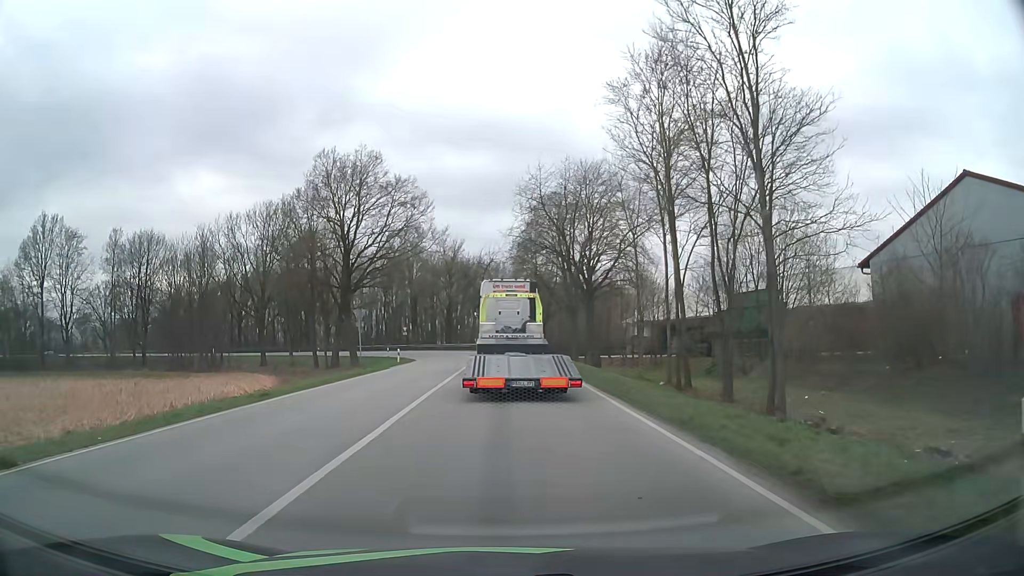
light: Day
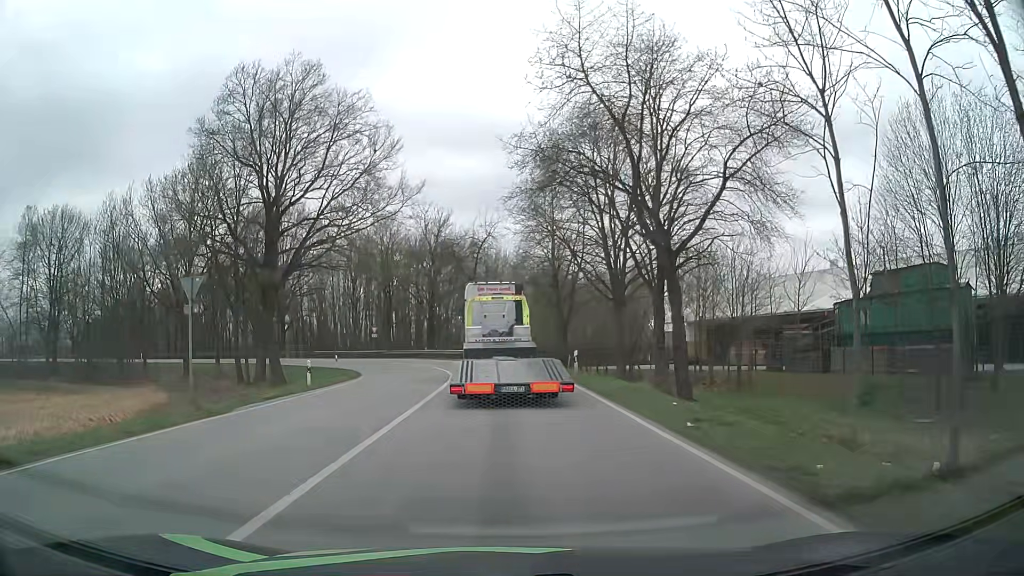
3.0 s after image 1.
(0.0, +22.4) m; +1°
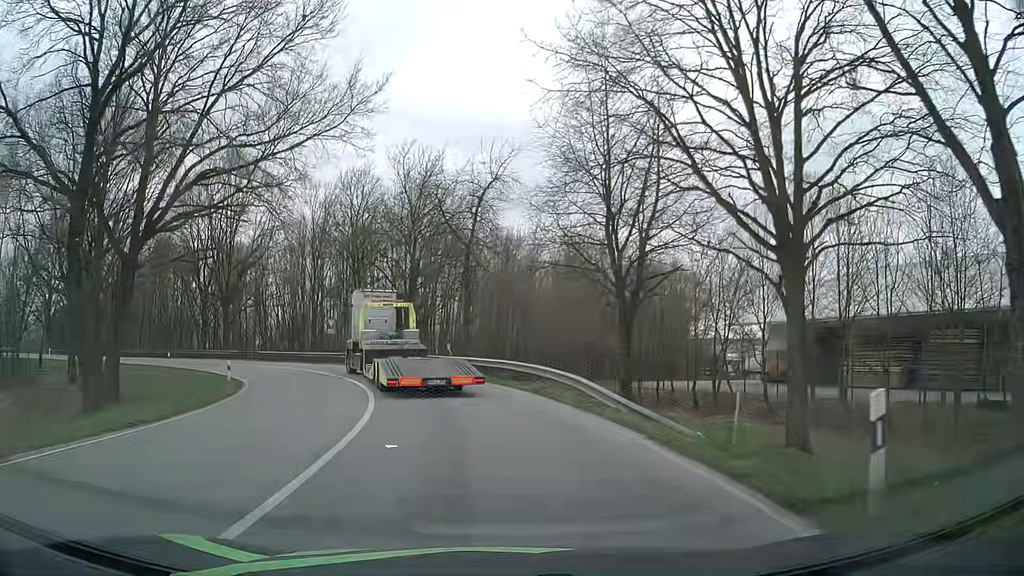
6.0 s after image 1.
(-0.4, +21.2) m; -2°
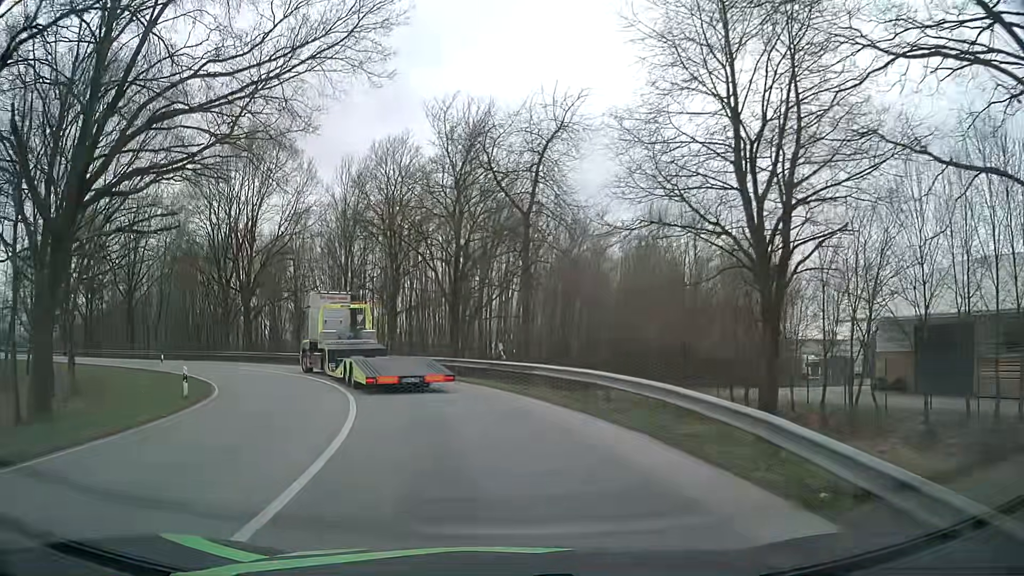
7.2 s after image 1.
(-0.3, +9.3) m; -4°
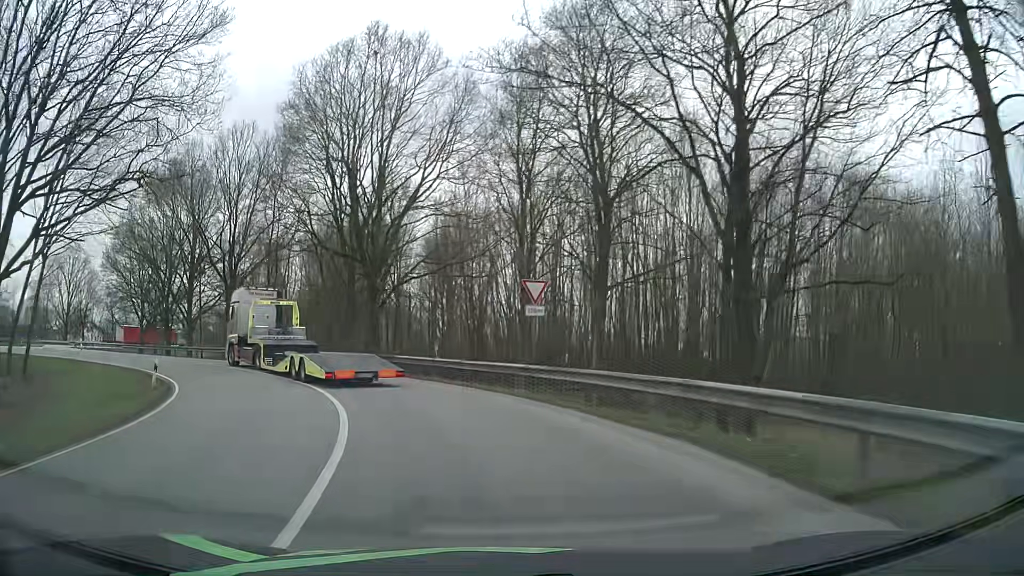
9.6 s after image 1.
(-3.3, +20.3) m; -18°
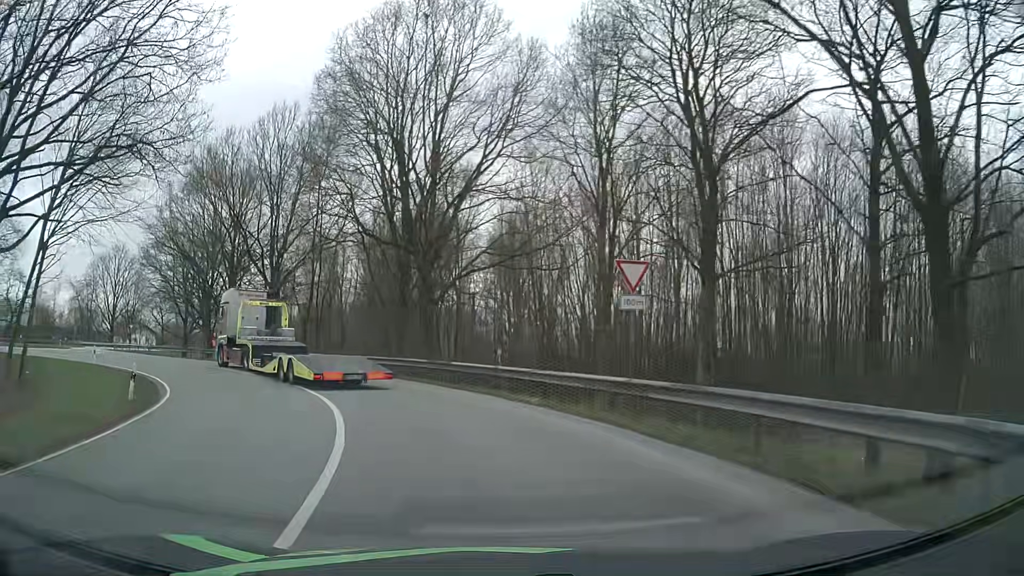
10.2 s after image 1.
(-0.3, +5.5) m; -6°
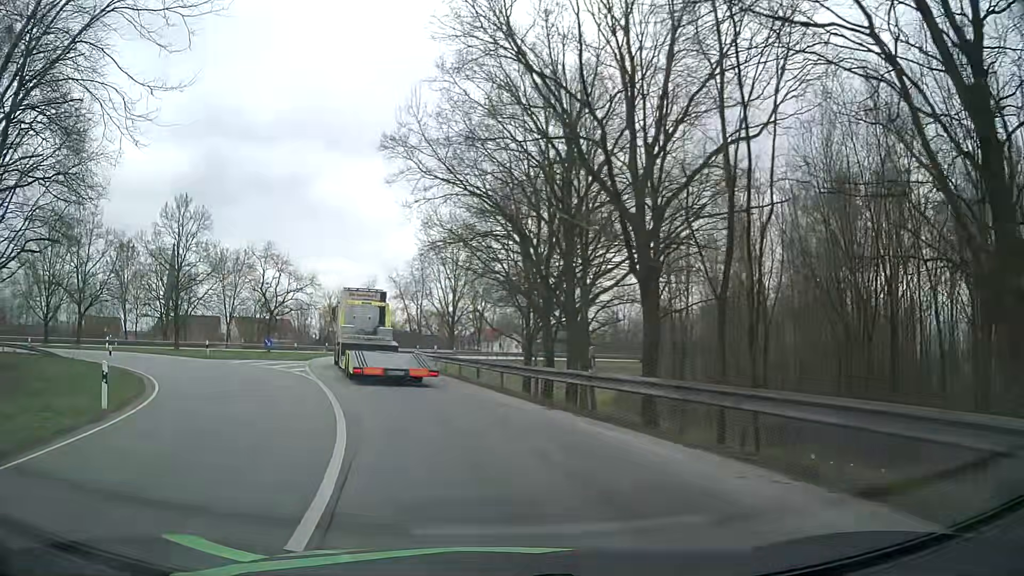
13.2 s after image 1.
(-7.4, +25.9) m; -33°
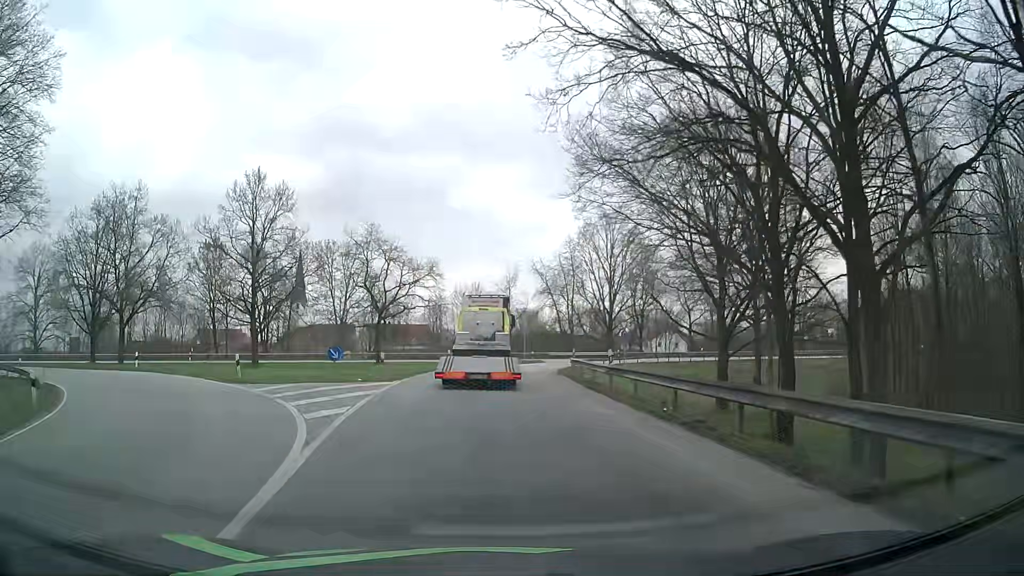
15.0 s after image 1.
(-2.1, +15.4) m; -13°
(0, +10) (0, +20) (-1, +30) (0, +40) (+2, +50) (+5, +59) (+11, +68) (+18, +74) (+27, +78) (+37, +82) m
